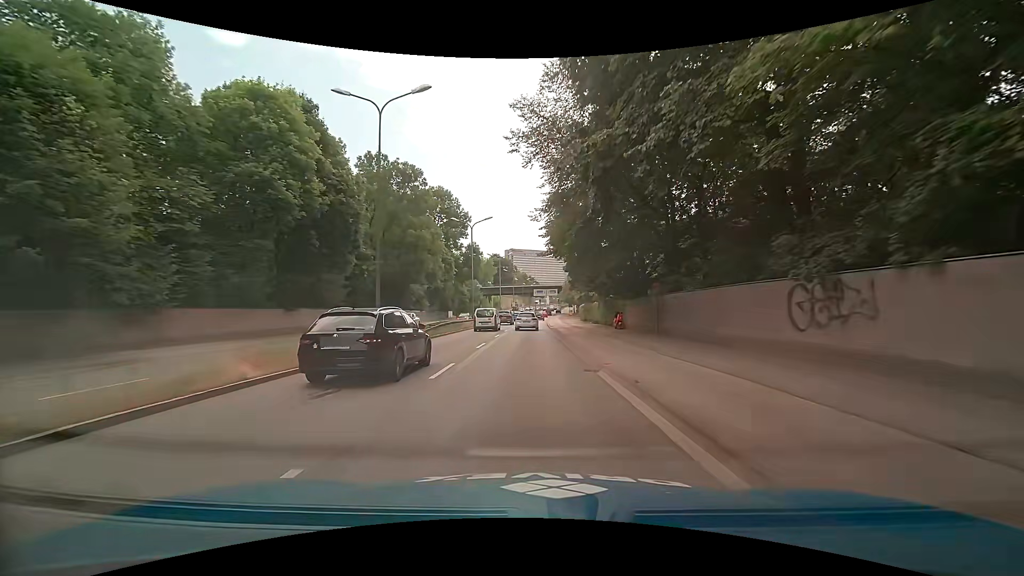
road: trunk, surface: asphalt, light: Day
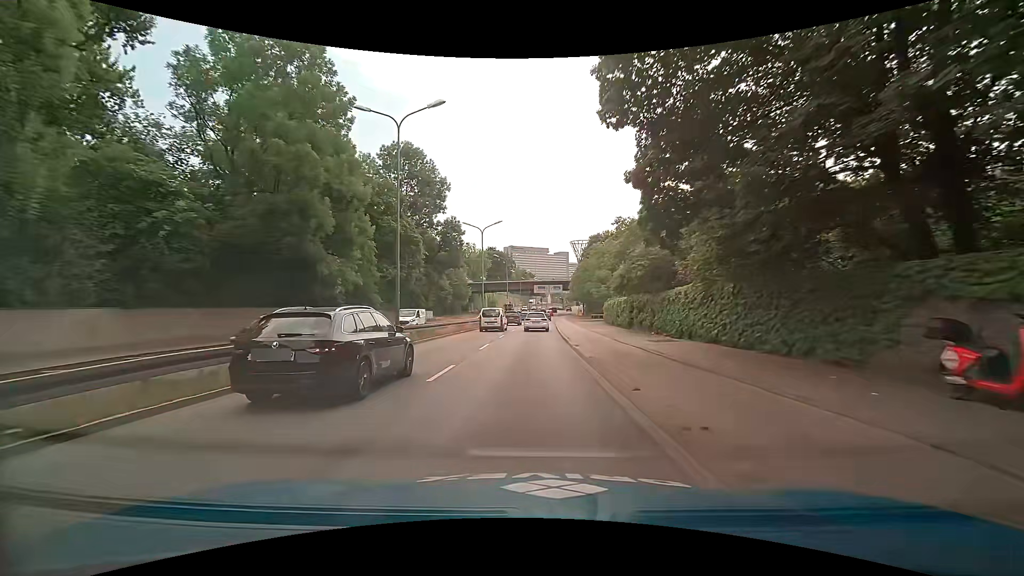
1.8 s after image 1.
(-0.3, +27.5) m; 0°
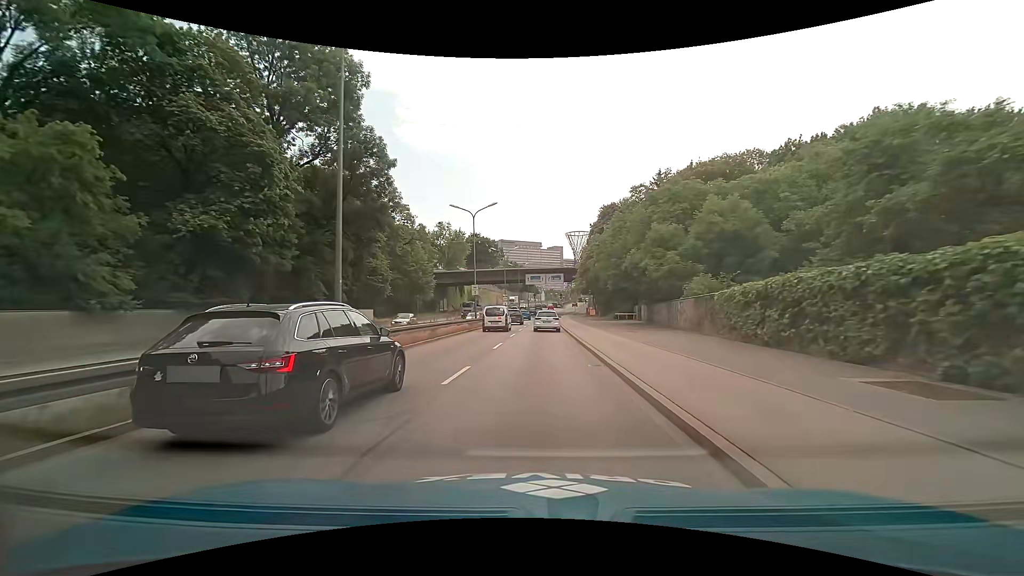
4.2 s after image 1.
(+0.1, +36.3) m; +1°
(0, +10) (0, +20) (0, +30) (+1, +40) (+1, +50) (+1, +60) (+2, +70) (+2, +80) (+3, +90) (+3, +100) m
